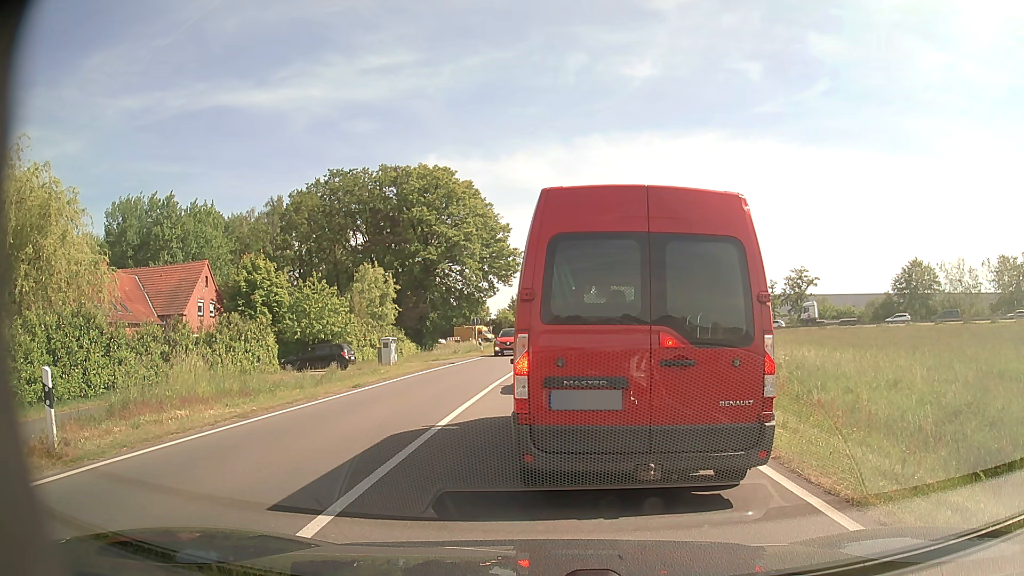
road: tertiary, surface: asphalt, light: Day
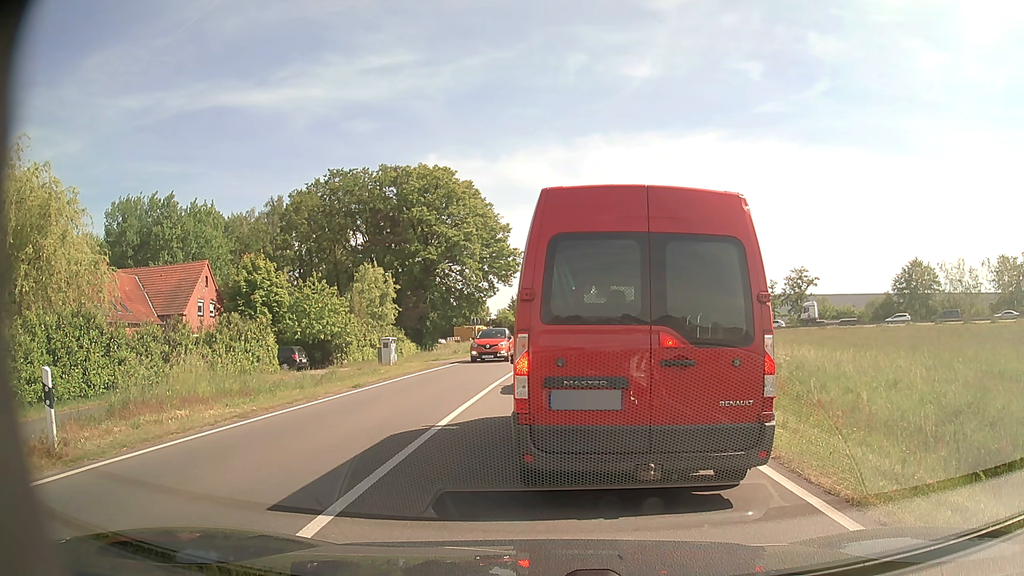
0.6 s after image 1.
(0.0, 0.0) m; 0°
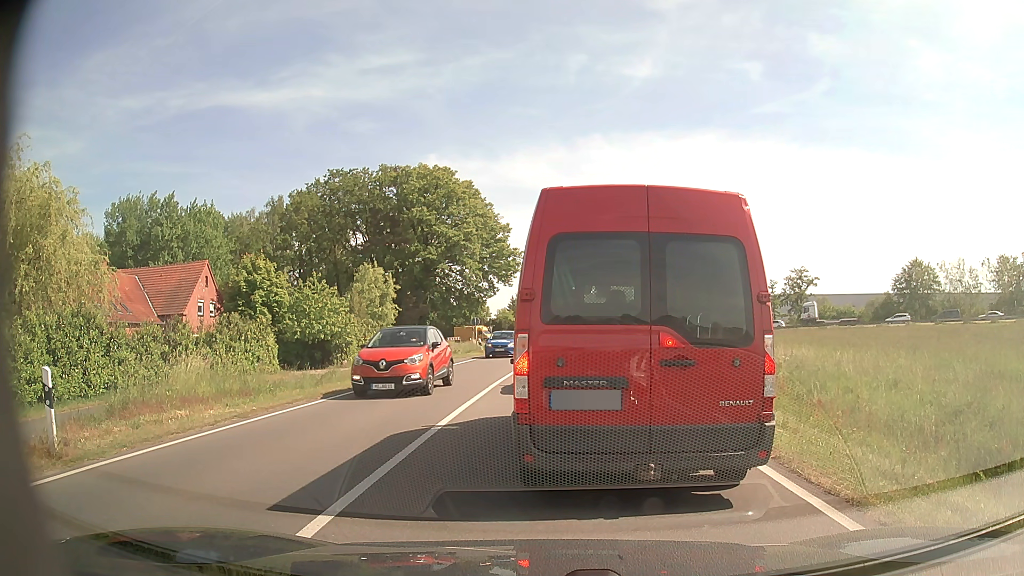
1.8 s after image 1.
(0.0, 0.0) m; 0°
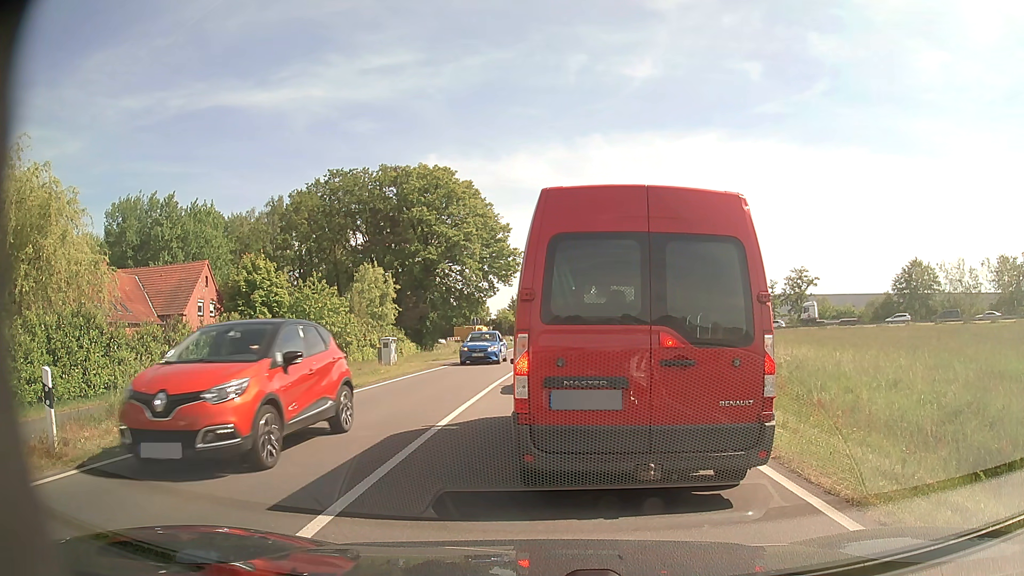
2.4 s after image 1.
(0.0, 0.0) m; 0°
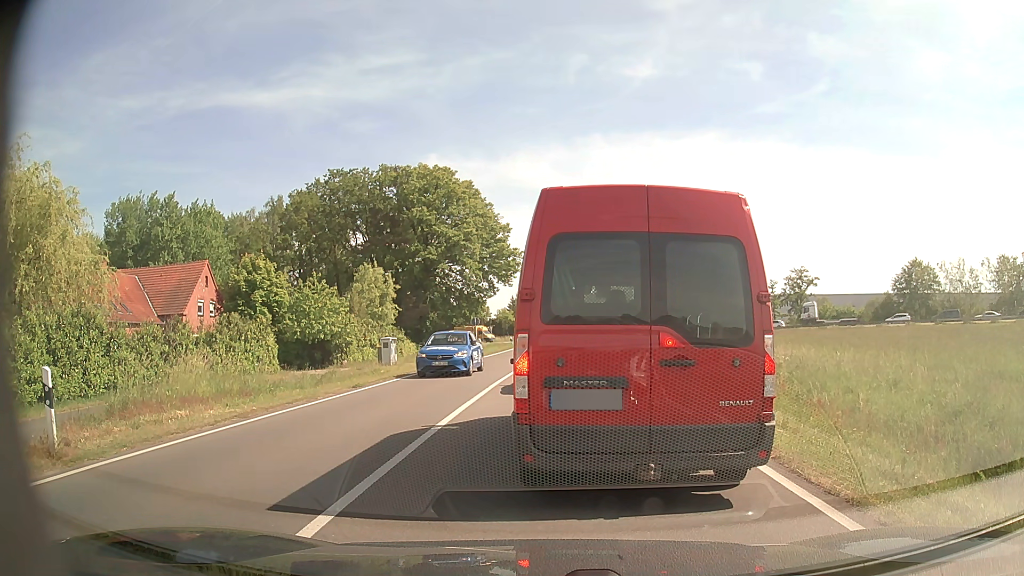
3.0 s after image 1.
(0.0, 0.0) m; 0°
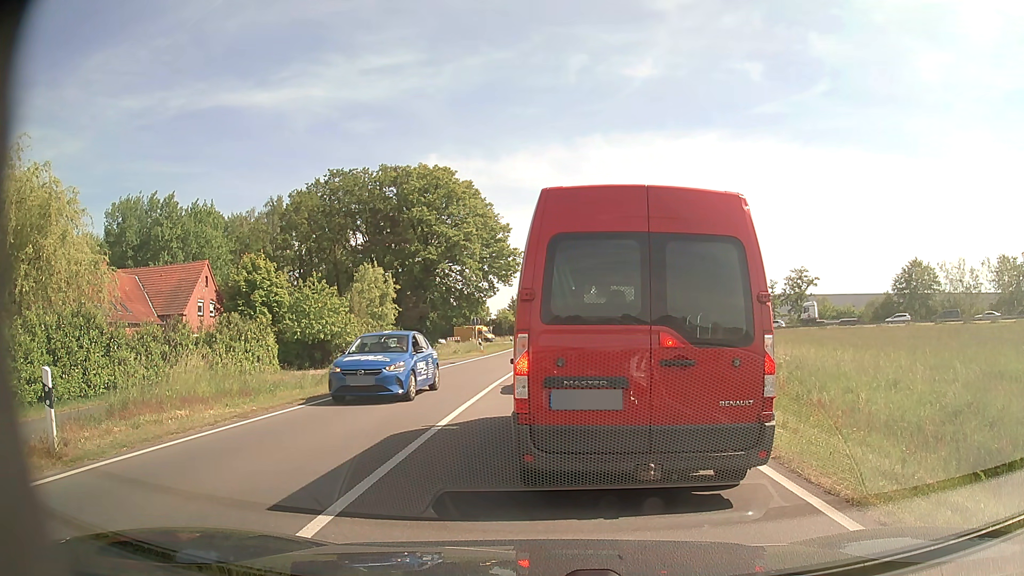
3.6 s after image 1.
(0.0, 0.0) m; 0°
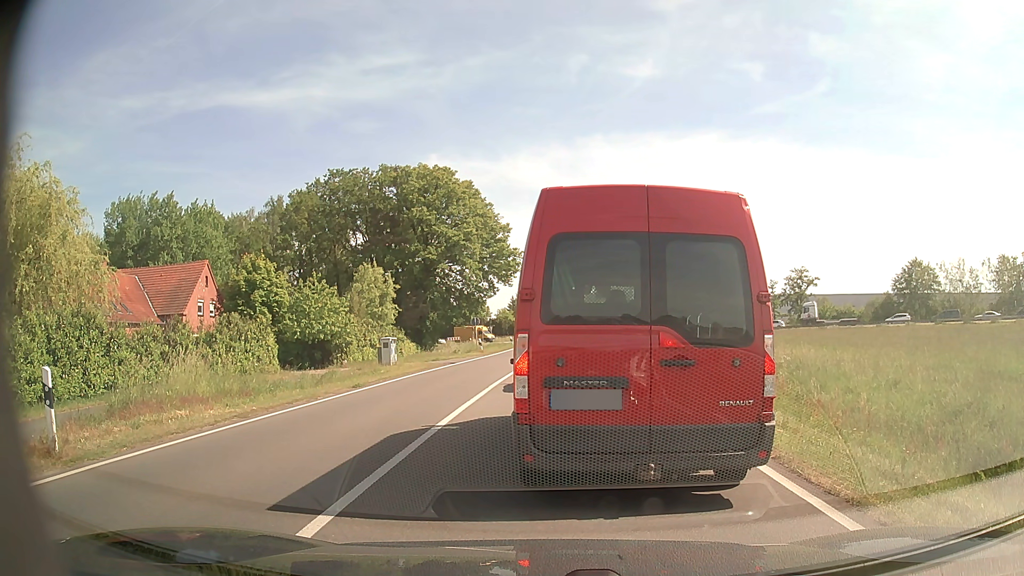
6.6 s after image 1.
(0.0, 0.0) m; 0°
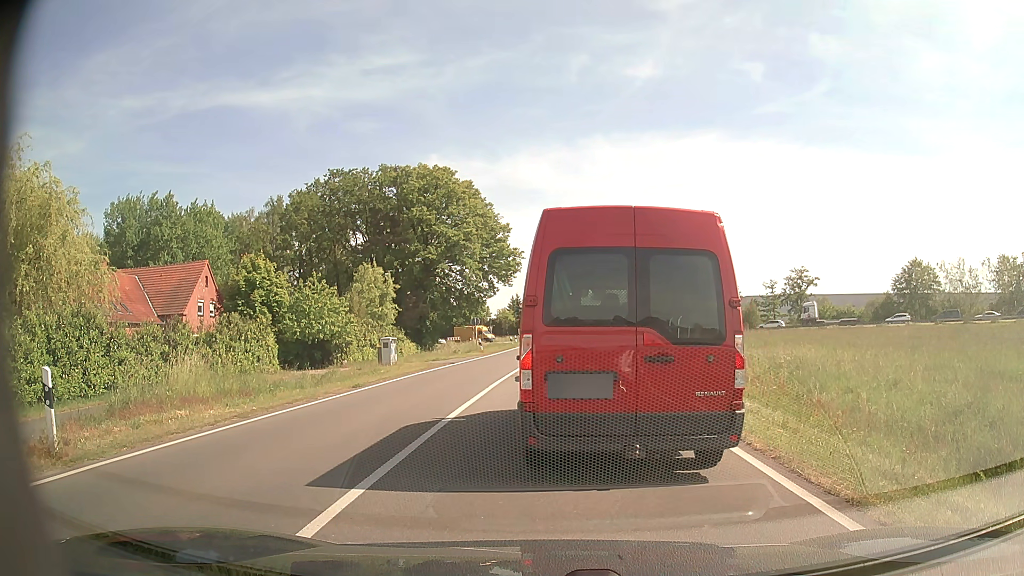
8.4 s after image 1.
(0.0, 0.0) m; 0°
(0, +10) (0, +20) (+1, +30) (+2, +40) (+3, +50) (+5, +60) (+7, +69) (+10, +79) (+12, +89) (+12, +99) m
